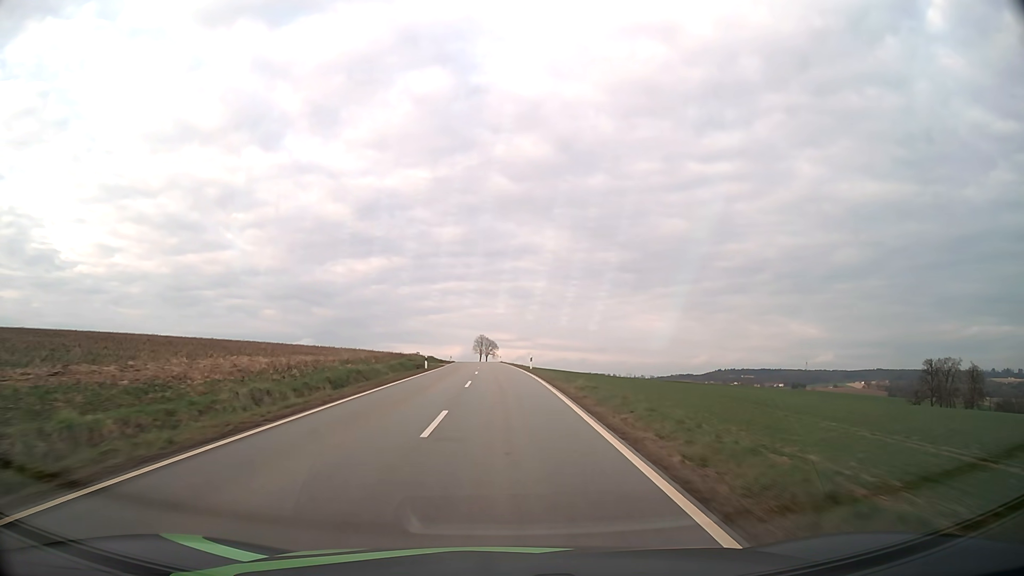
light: Day
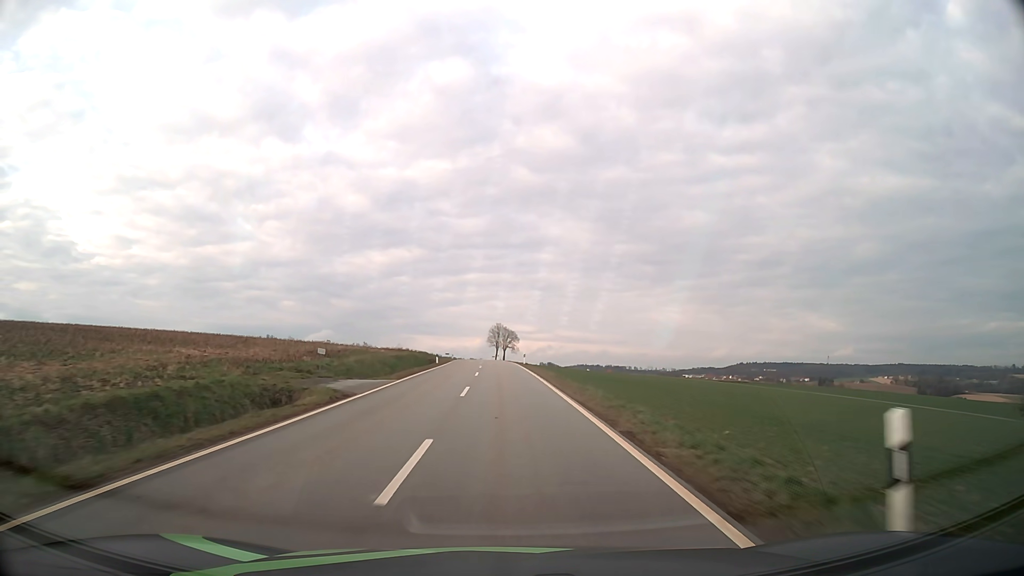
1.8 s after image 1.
(-0.5, +40.7) m; -2°
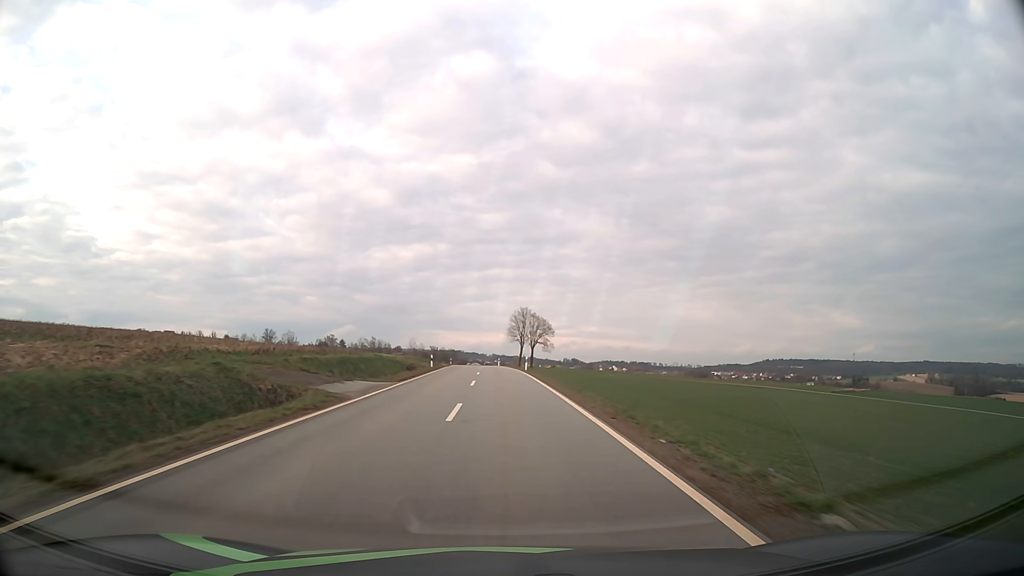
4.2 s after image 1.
(-1.0, +54.5) m; -2°
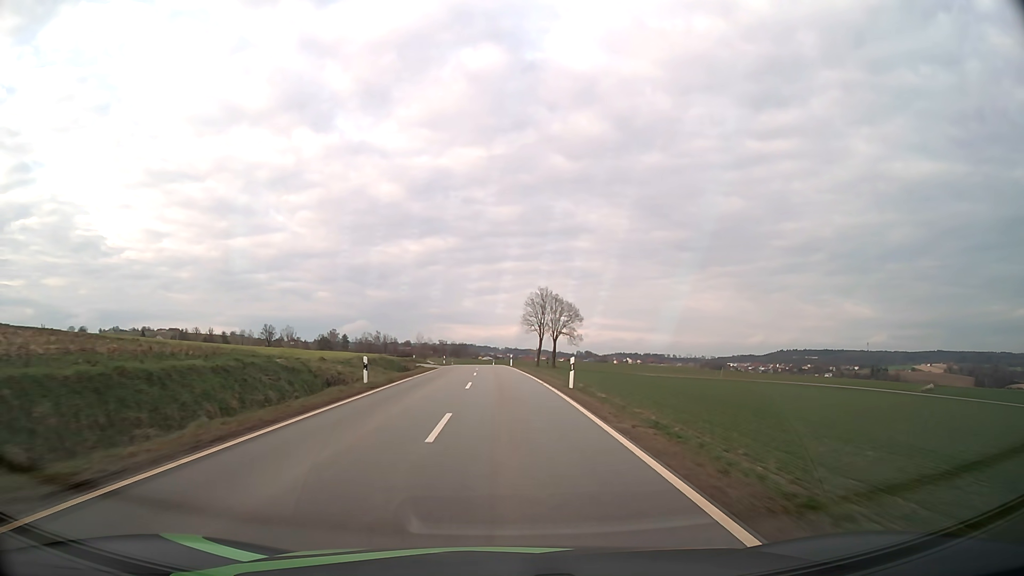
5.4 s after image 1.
(-0.2, +27.4) m; -1°
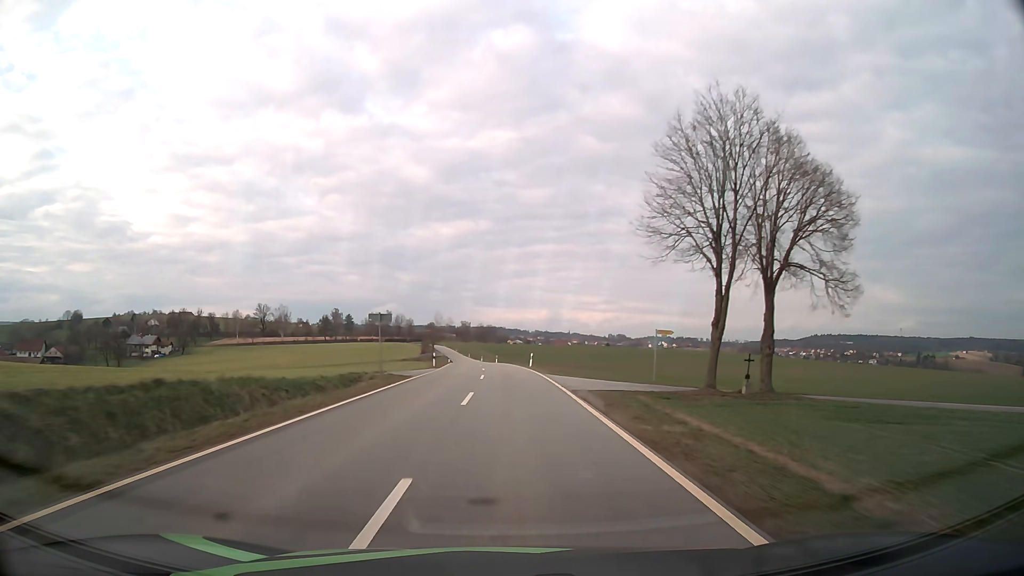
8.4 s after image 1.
(-1.7, +67.5) m; -3°
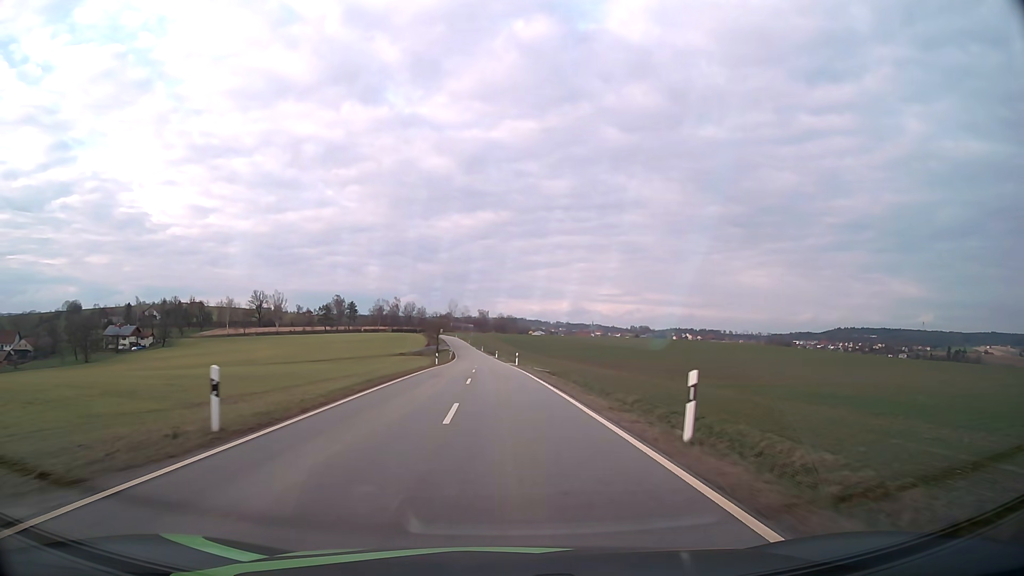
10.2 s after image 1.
(-0.4, +40.1) m; -2°
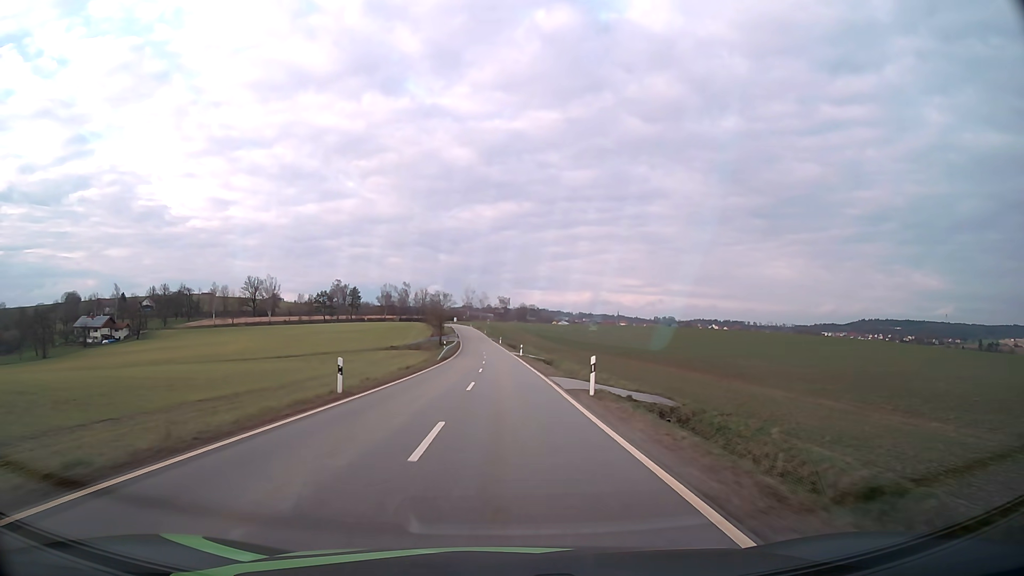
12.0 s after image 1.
(-0.8, +40.3) m; -2°
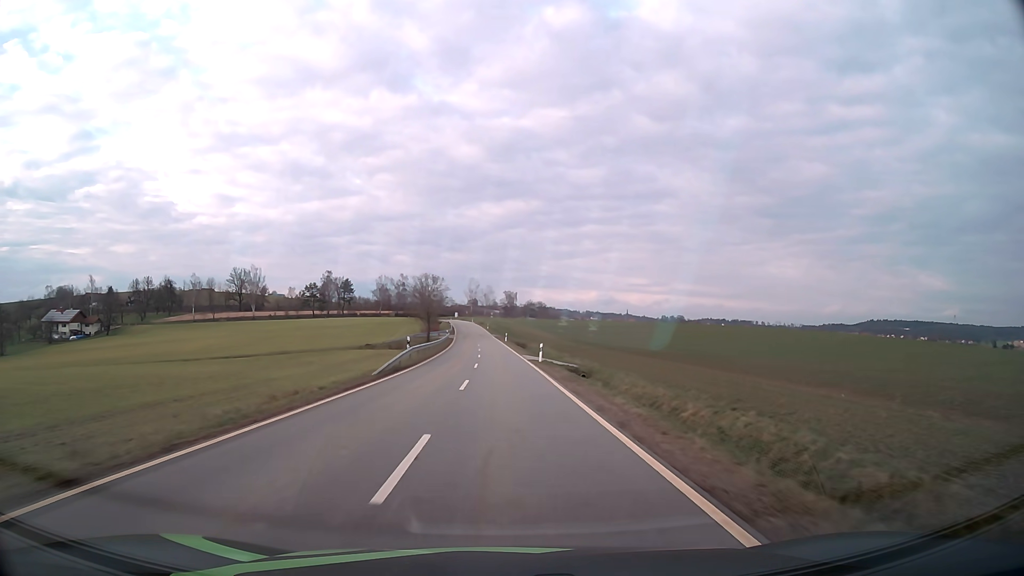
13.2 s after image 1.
(-0.1, +26.5) m; 0°
(0, +10) (0, +20) (0, +30) (0, +40) (-1, +50) (-1, +60) (-2, +70) (-2, +80) (-3, +90) (-3, +100) m
